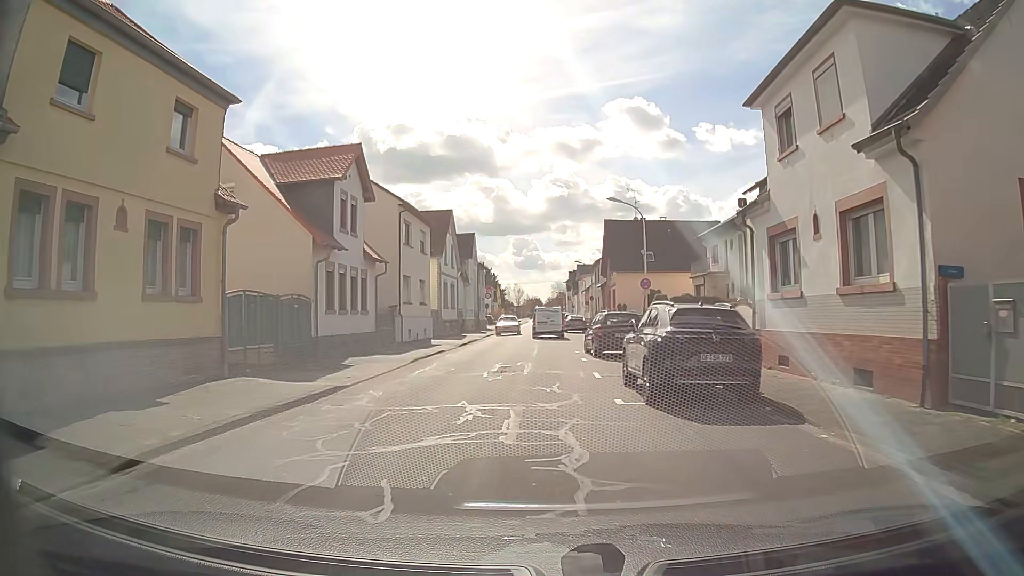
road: tertiary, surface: asphalt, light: Day
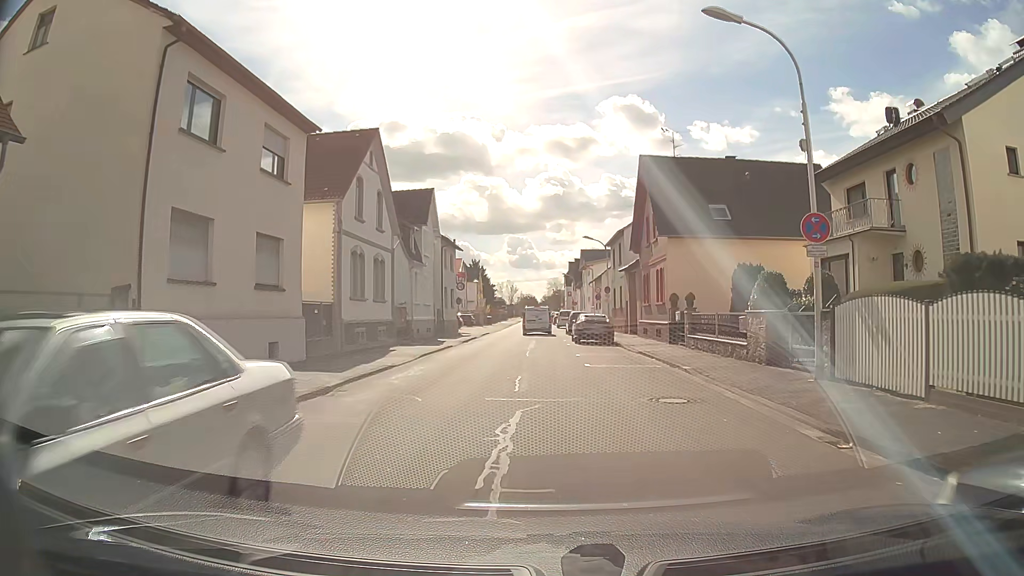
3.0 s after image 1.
(-0.4, +22.6) m; -1°
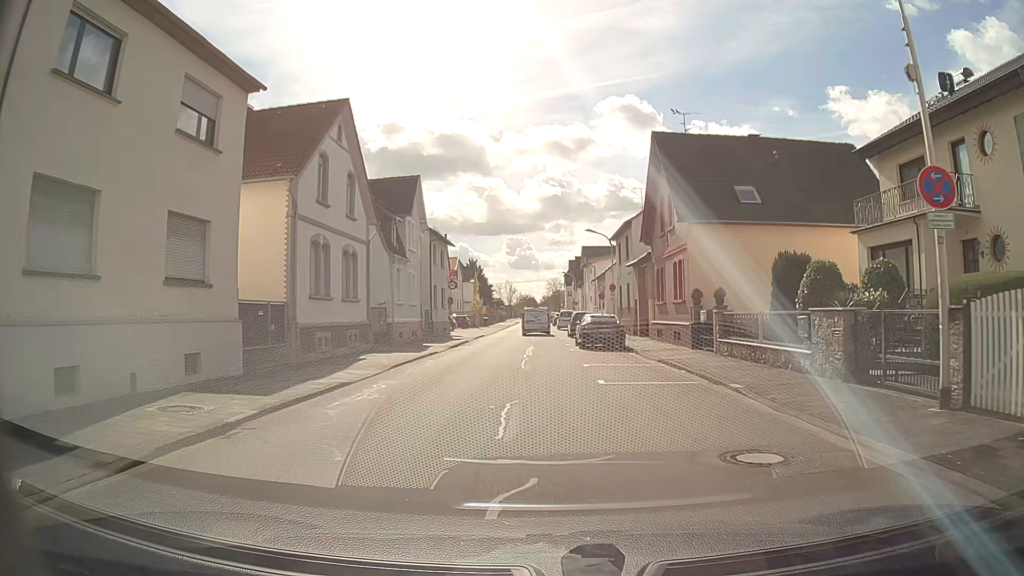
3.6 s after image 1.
(0.0, +4.5) m; +1°
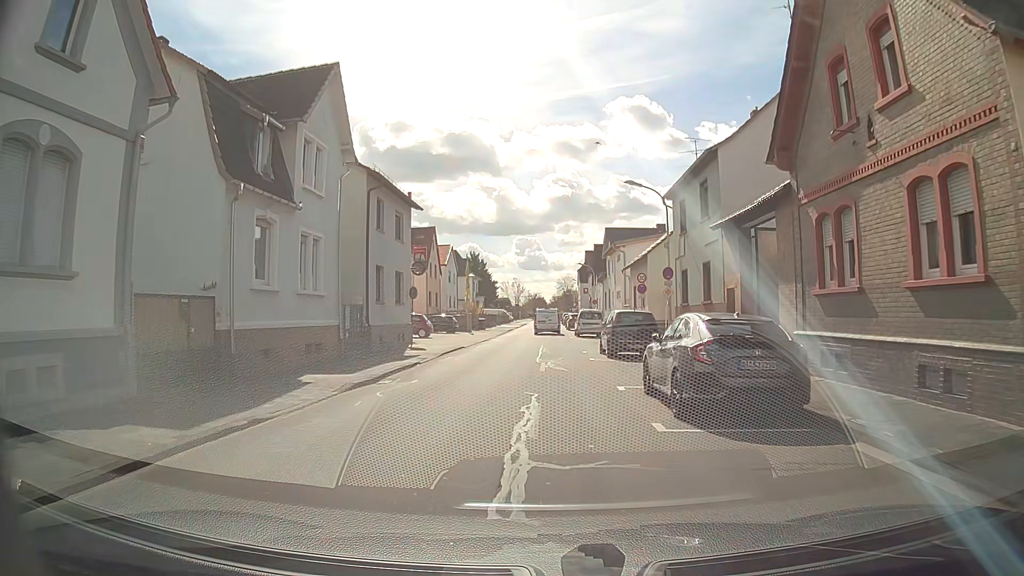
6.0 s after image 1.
(-0.3, +18.0) m; -1°
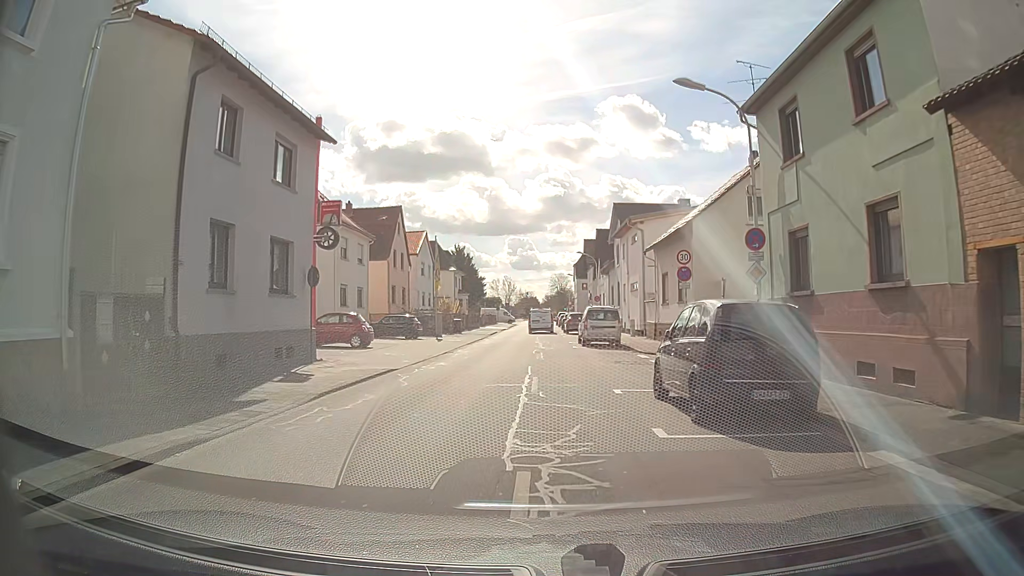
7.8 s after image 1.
(+0.1, +13.6) m; -1°
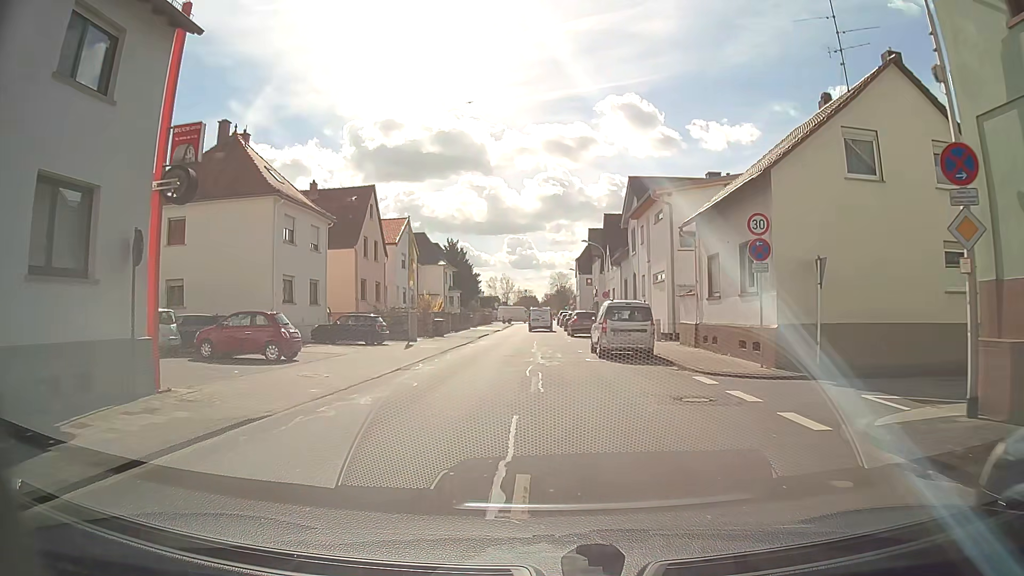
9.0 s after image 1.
(+0.2, +9.2) m; +2°
(0, +10) (0, +20) (0, +30) (0, +40) (0, +50) (0, +60) (-1, +70) (-1, +80) (0, +90) (0, +100) m
